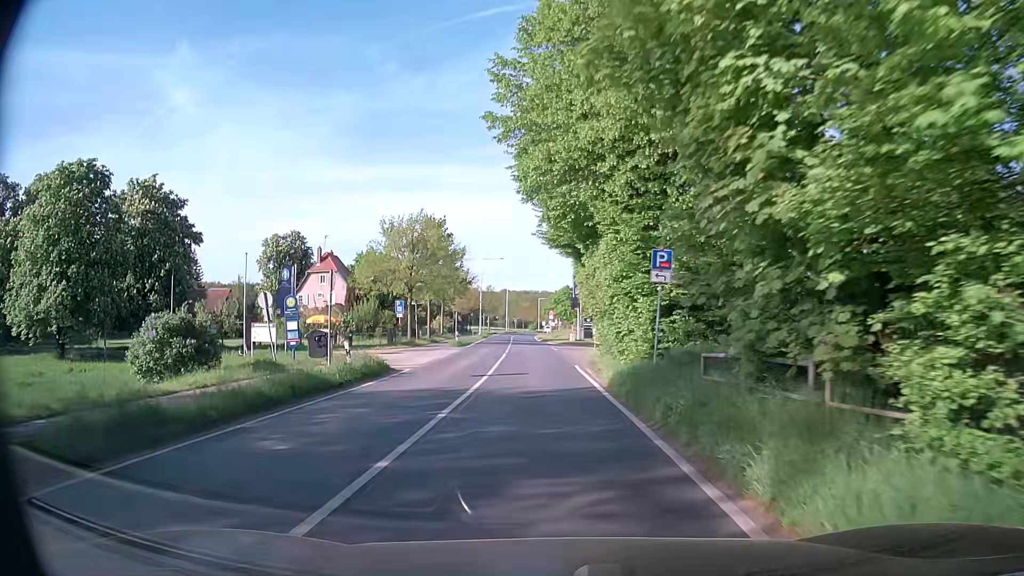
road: secondary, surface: asphalt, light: Day
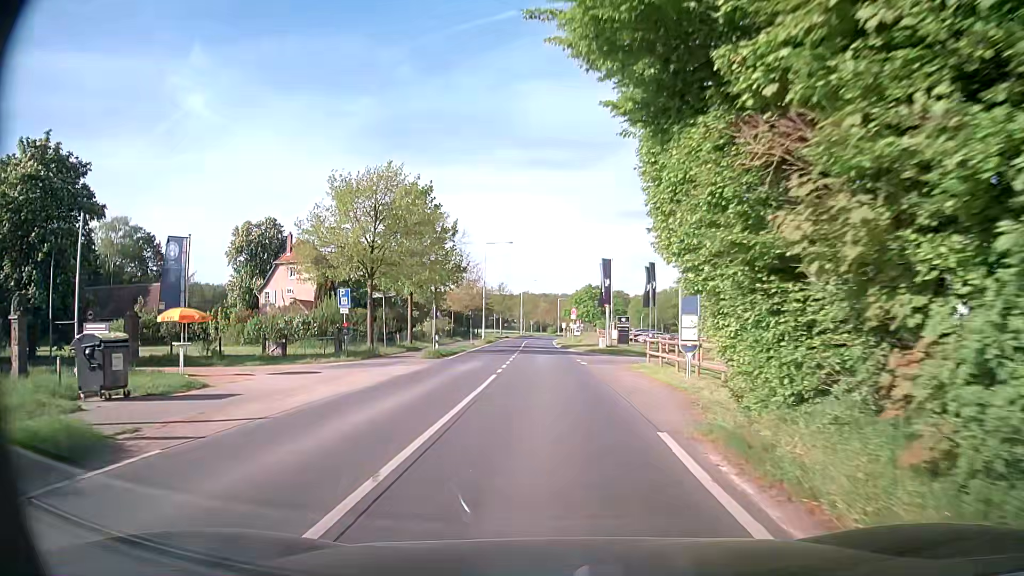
(-0.5, +17.4) m; -3°
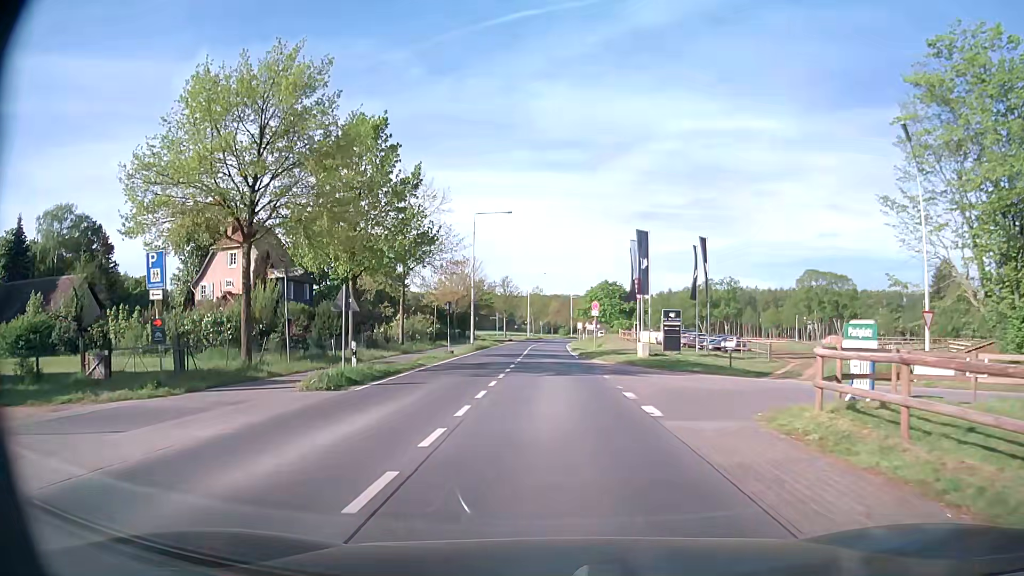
(0.0, +17.5) m; 0°
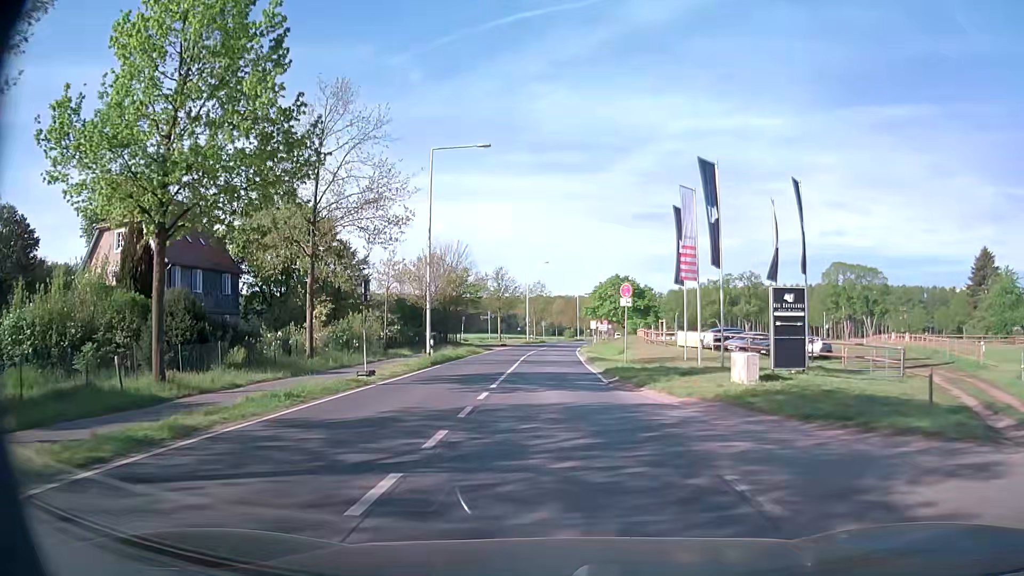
(-0.1, +17.9) m; 0°
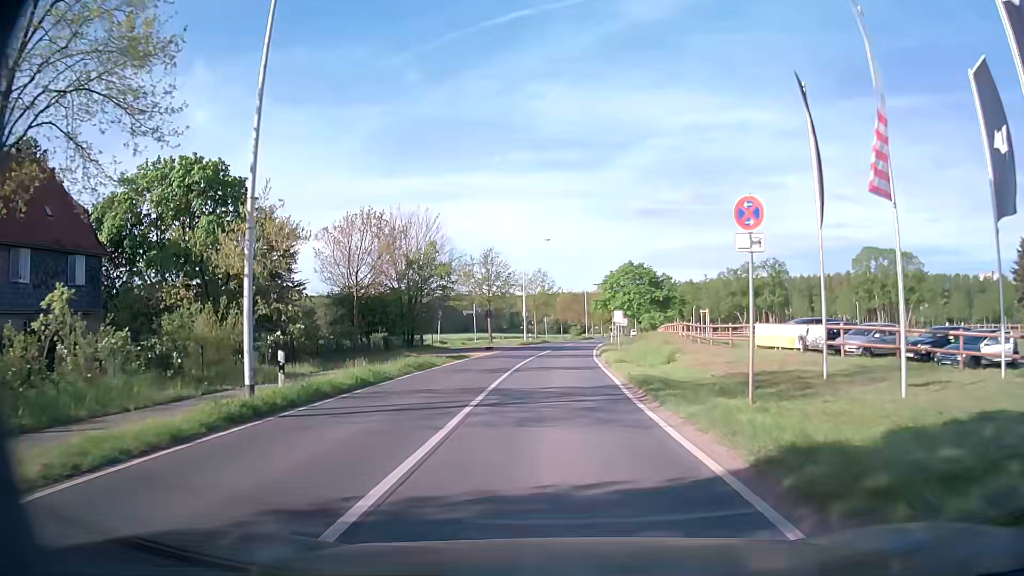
(-0.2, +18.3) m; -1°
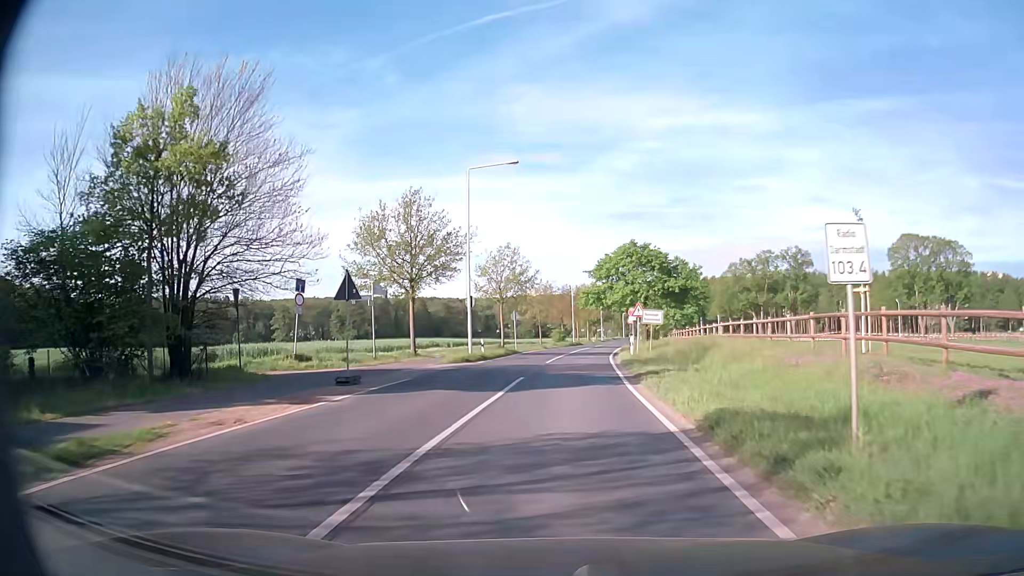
(+0.2, +29.8) m; +2°
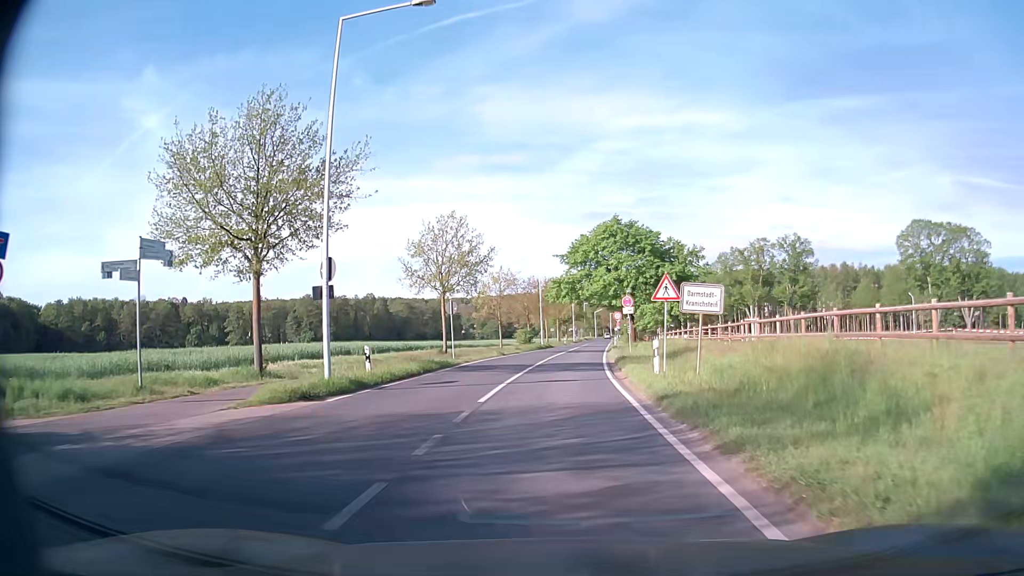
(+0.3, +17.4) m; +2°
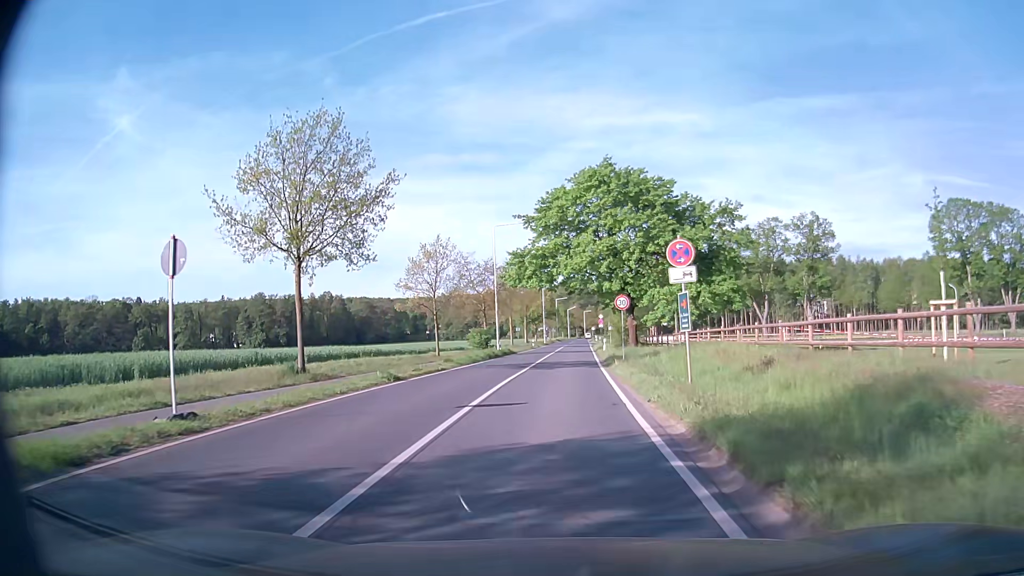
(+0.7, +22.7) m; +3°
(0, +10) (0, +20) (+1, +30) (+1, +40) (+1, +50) (+2, +60) (+2, +70) (+3, +80) (+3, +90) (+4, +100) m
